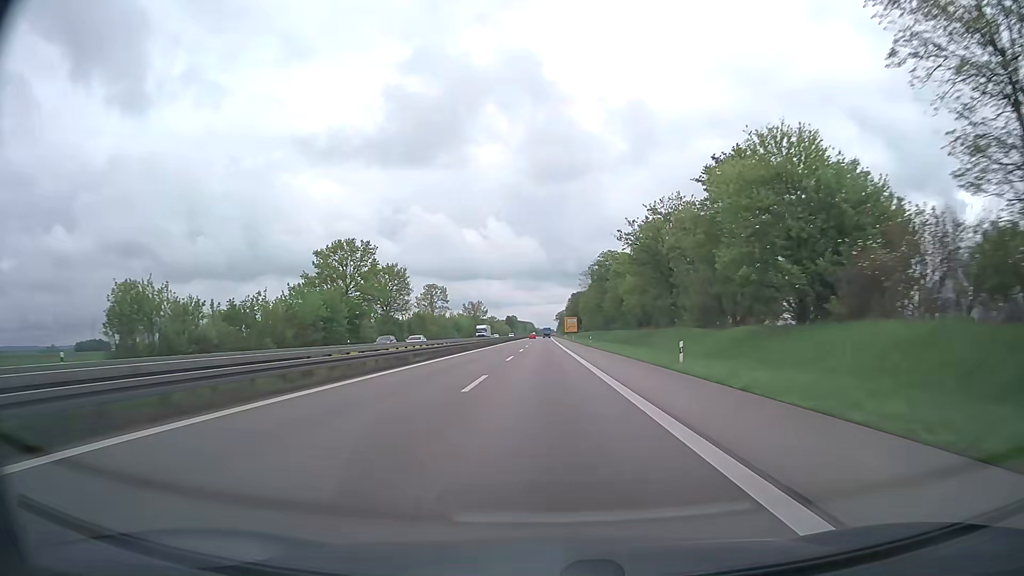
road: trunk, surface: asphalt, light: Day
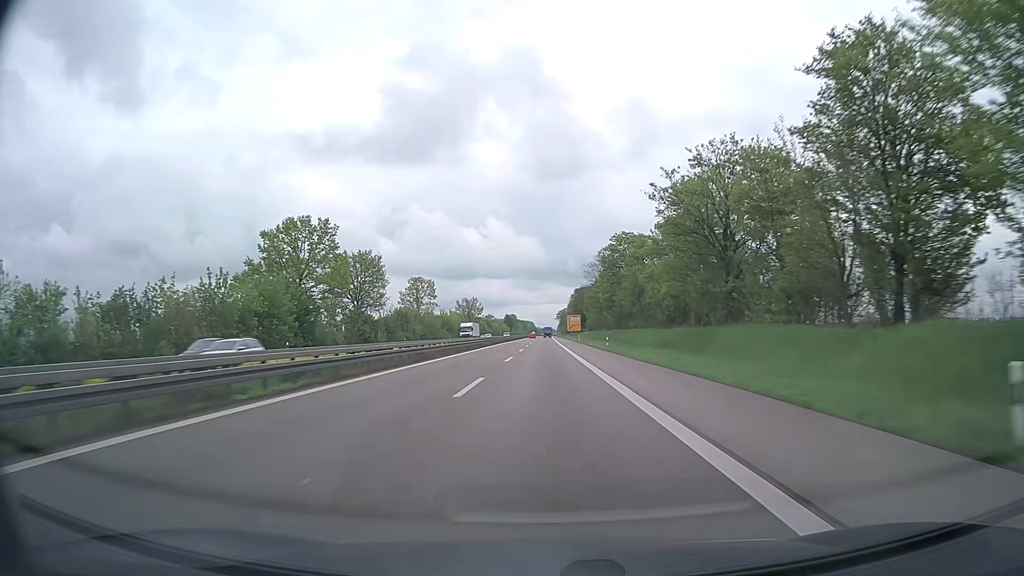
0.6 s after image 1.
(0.0, +19.4) m; 0°
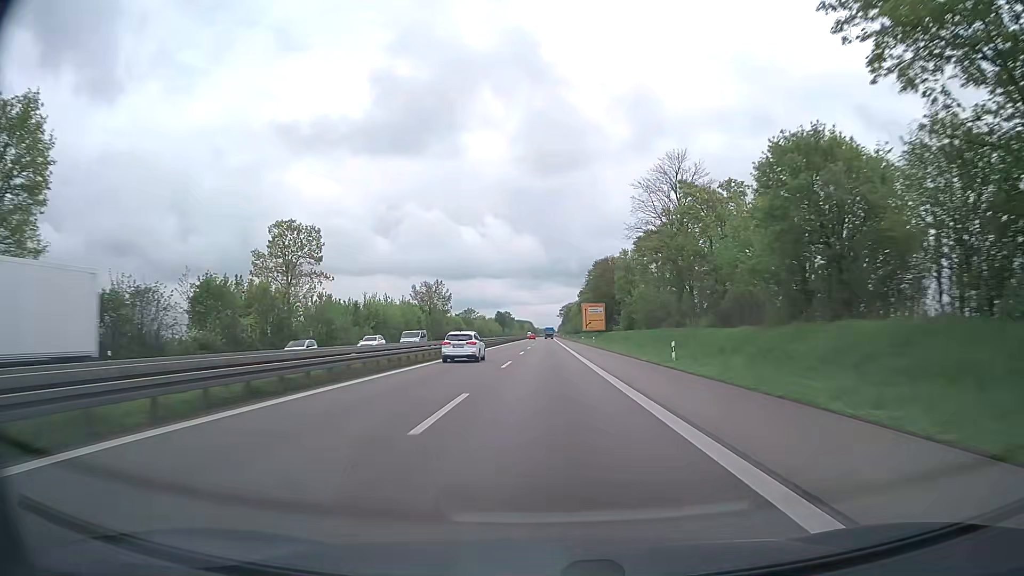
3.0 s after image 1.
(-0.1, +77.5) m; 0°
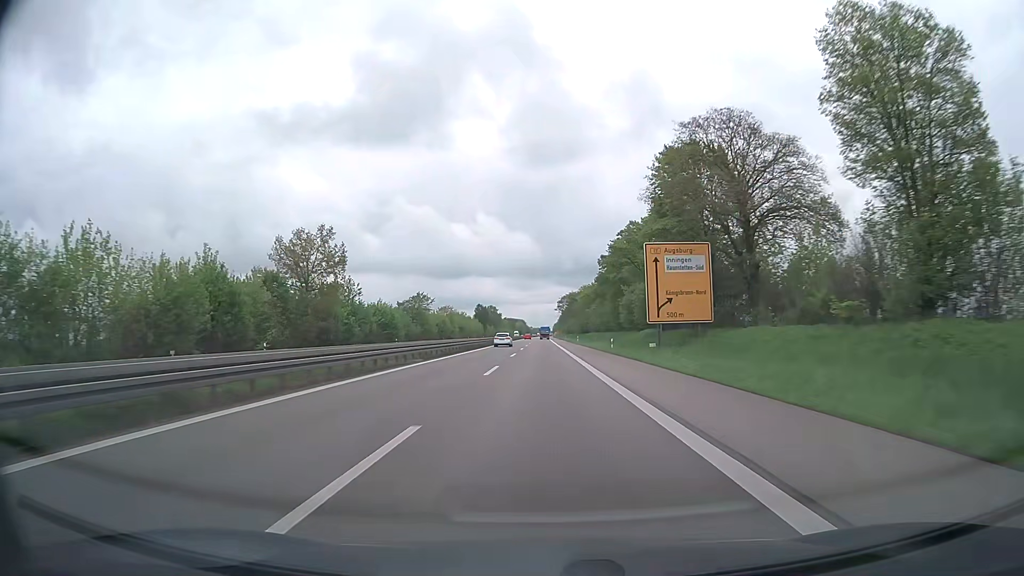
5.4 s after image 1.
(+0.3, +77.5) m; +1°
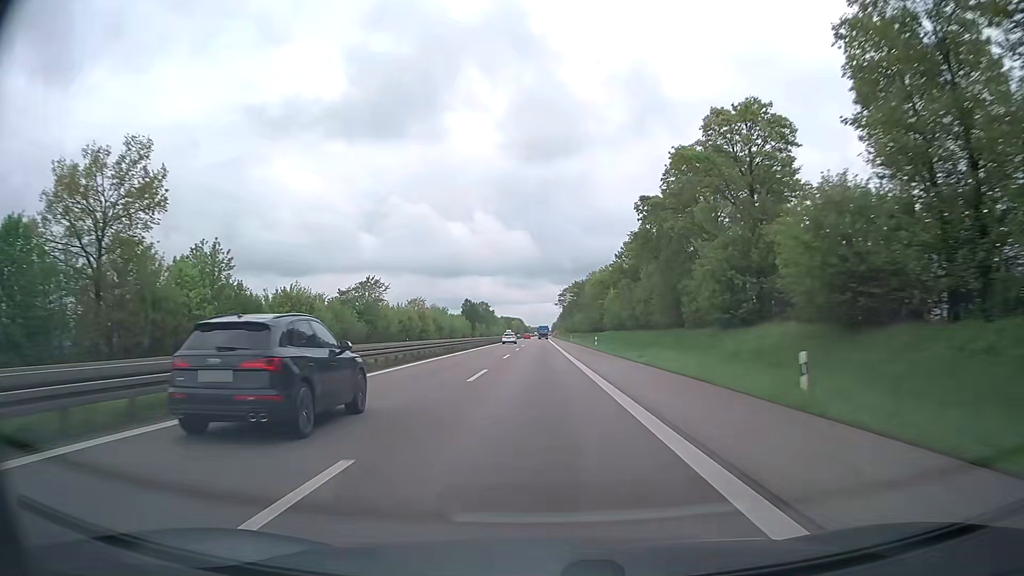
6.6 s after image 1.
(0.0, +38.8) m; 0°
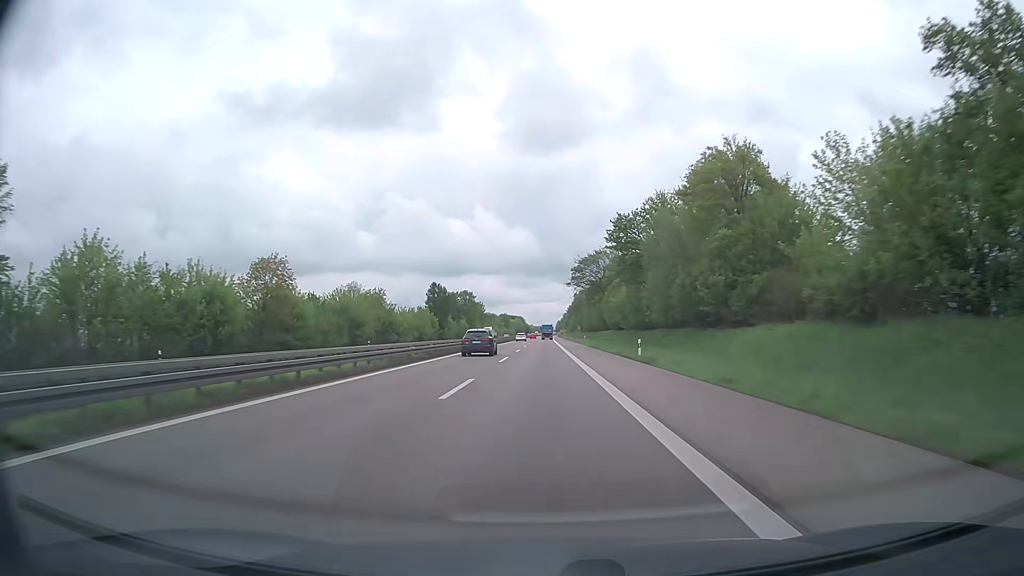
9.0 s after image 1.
(-0.3, +77.6) m; 0°
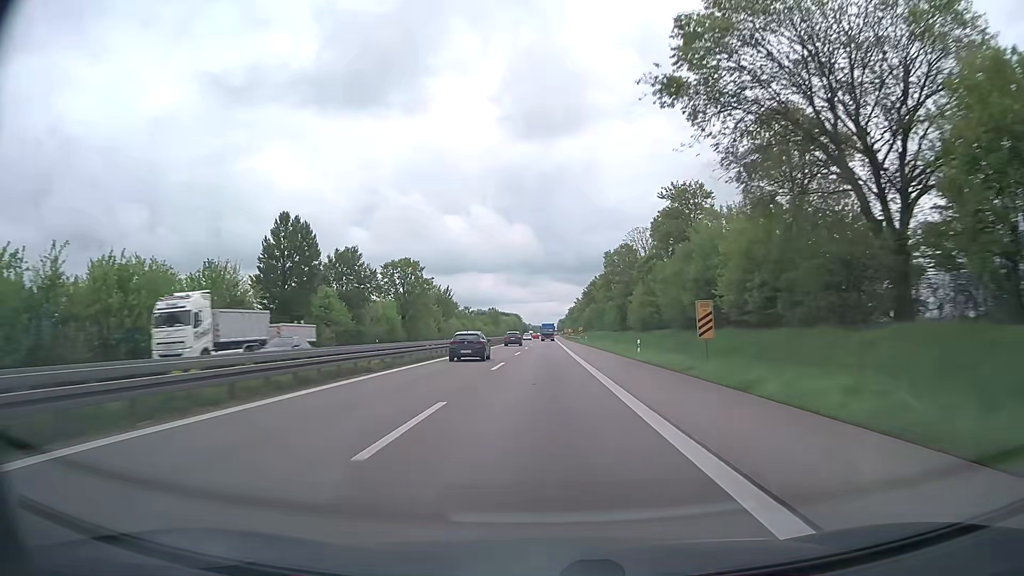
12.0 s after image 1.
(+0.1, +96.9) m; 0°
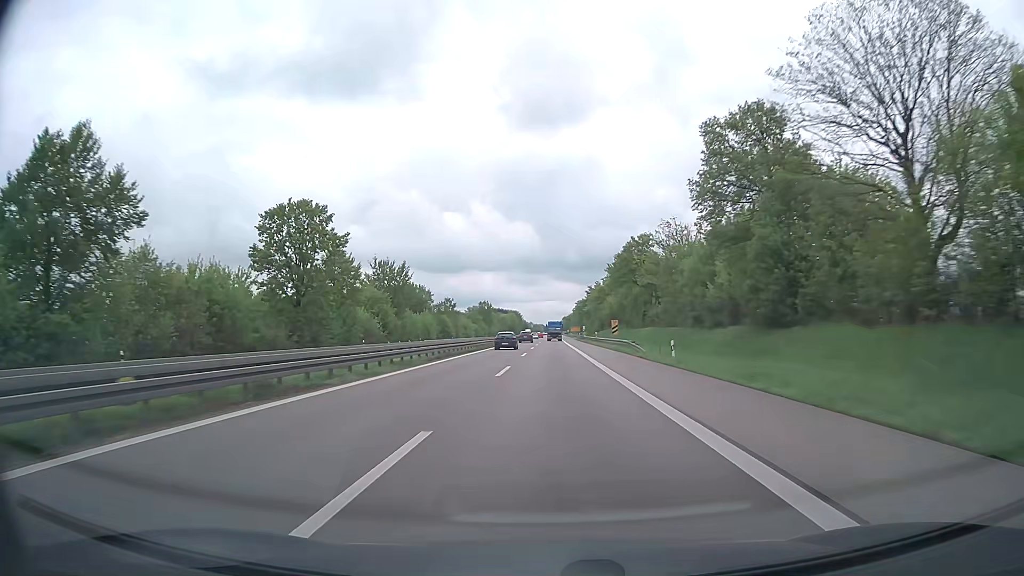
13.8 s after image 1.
(-0.1, +58.2) m; 0°
(0, +10) (0, +20) (0, +30) (0, +40) (0, +50) (-1, +60) (-1, +70) (-1, +80) (-1, +90) (-1, +100) m
